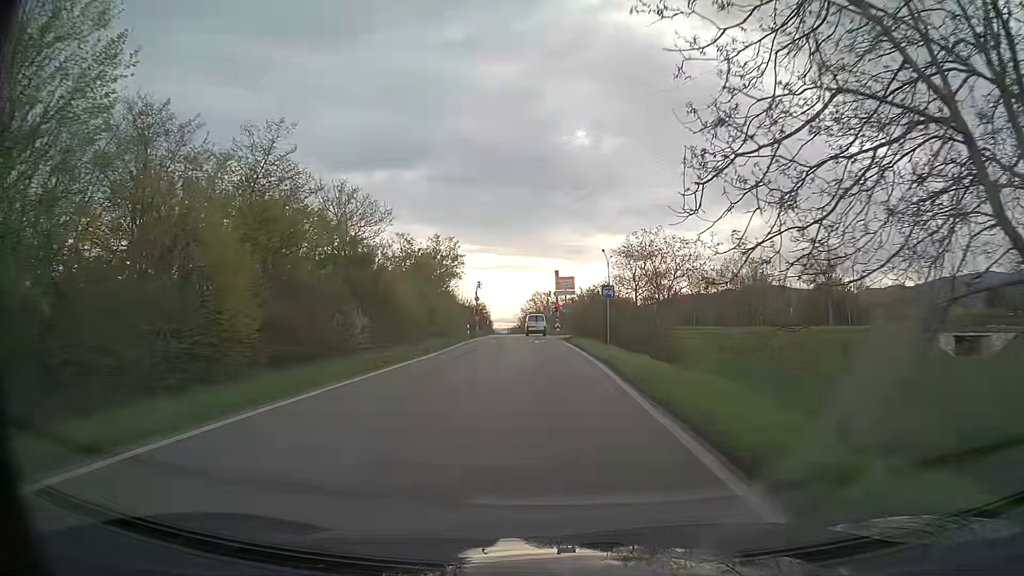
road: trunk_link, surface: asphalt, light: Day
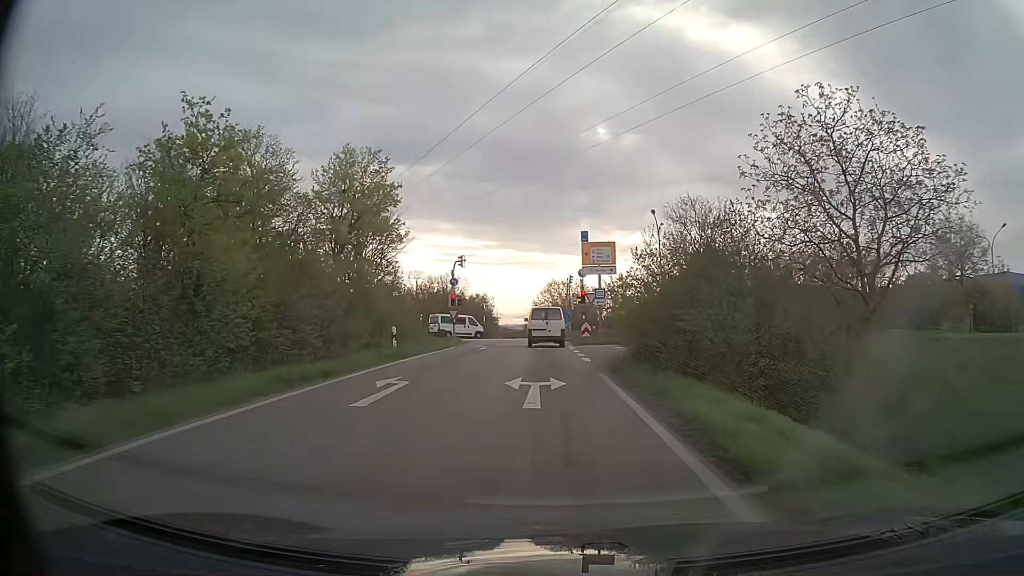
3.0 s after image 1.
(-0.4, +27.9) m; -2°
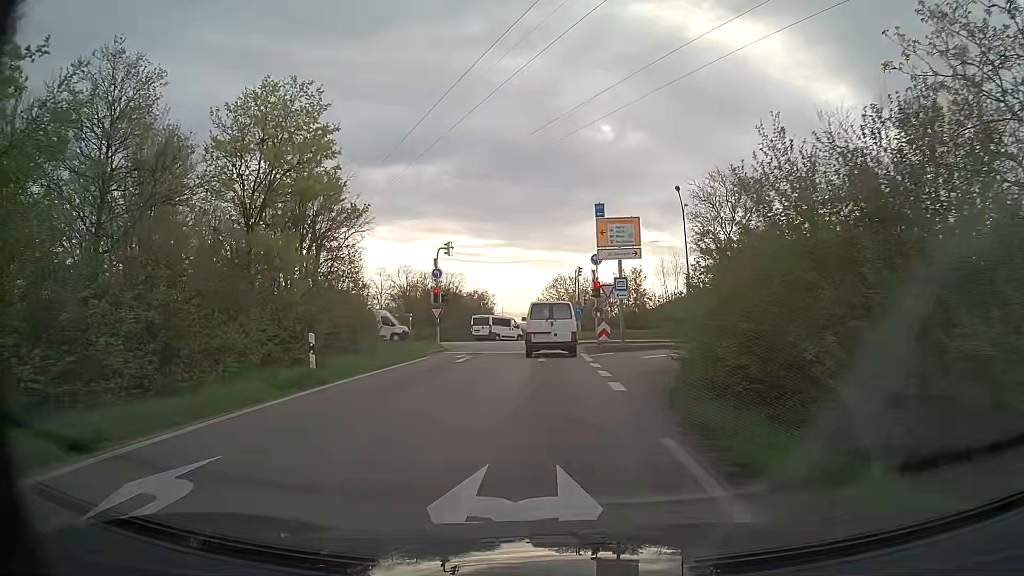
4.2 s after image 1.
(0.0, +8.5) m; 0°
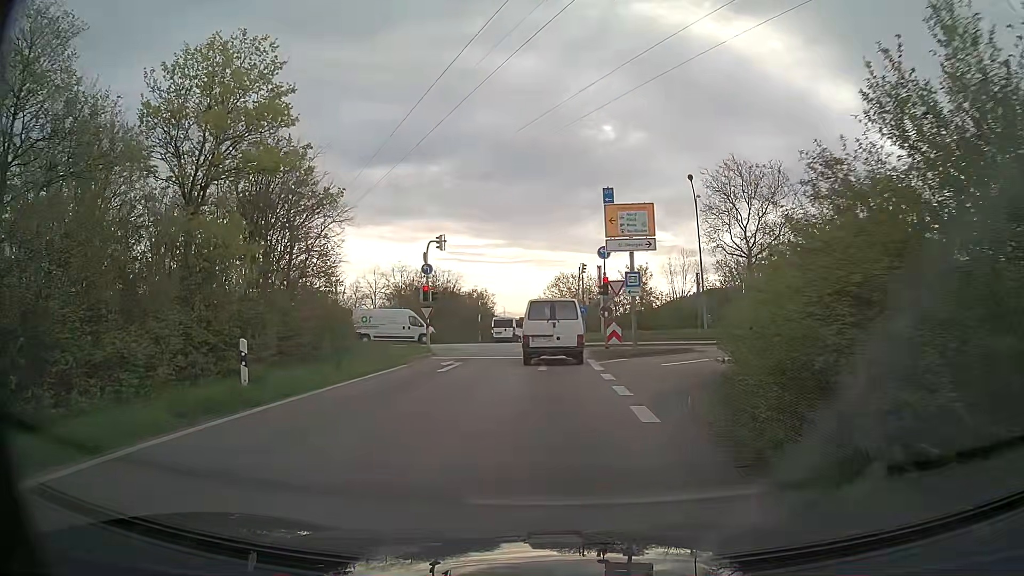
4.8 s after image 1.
(0.0, +3.5) m; 0°
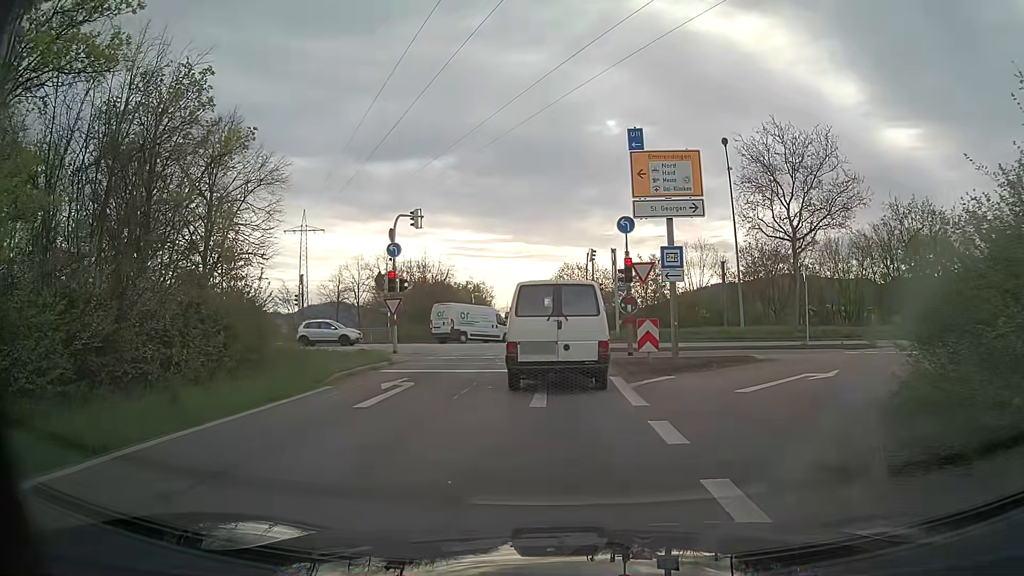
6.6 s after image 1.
(-0.1, +7.4) m; -3°
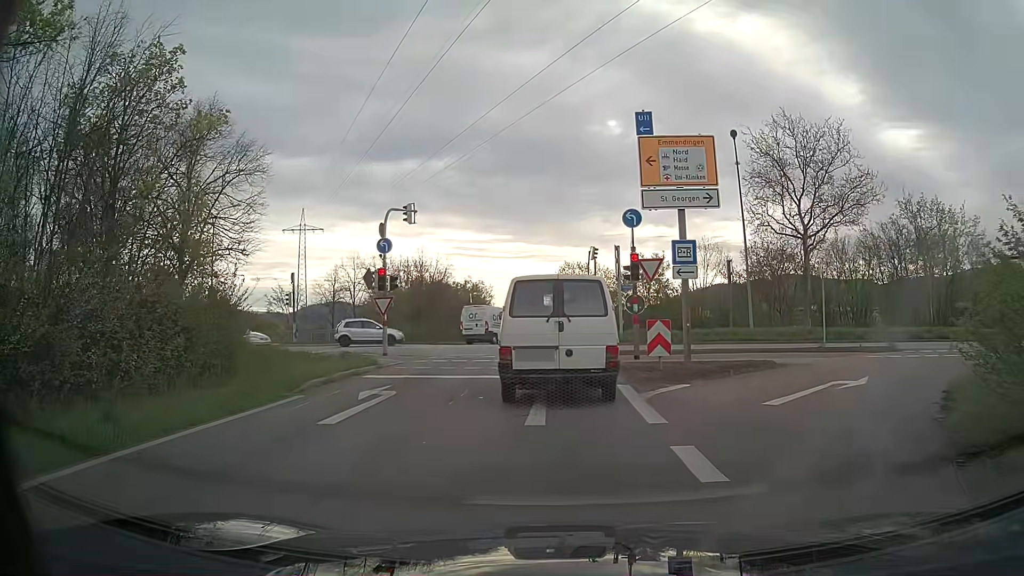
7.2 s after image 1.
(0.0, +1.5) m; +1°
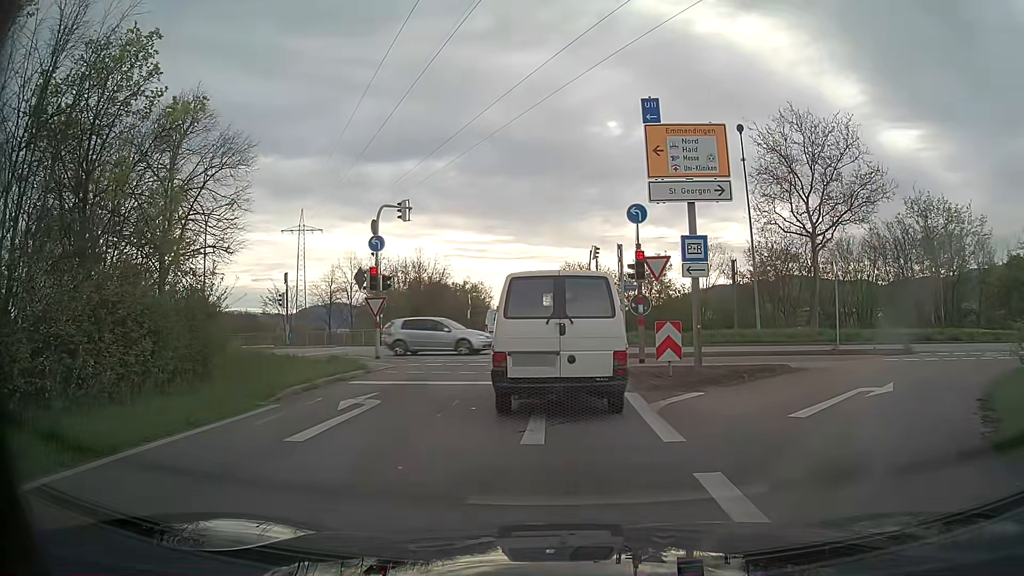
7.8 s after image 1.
(0.0, +1.1) m; +1°
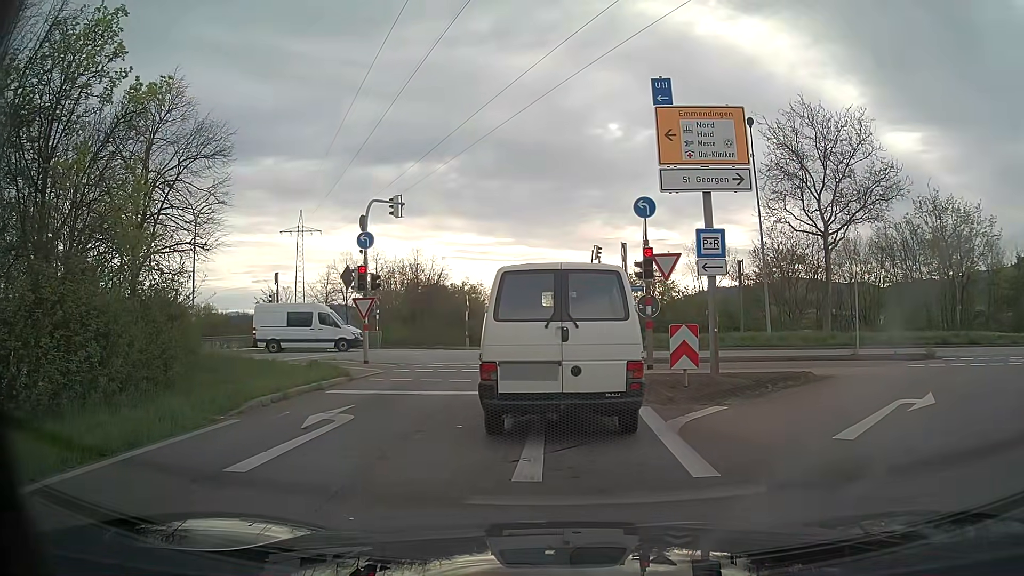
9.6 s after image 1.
(0.0, +1.4) m; 0°
